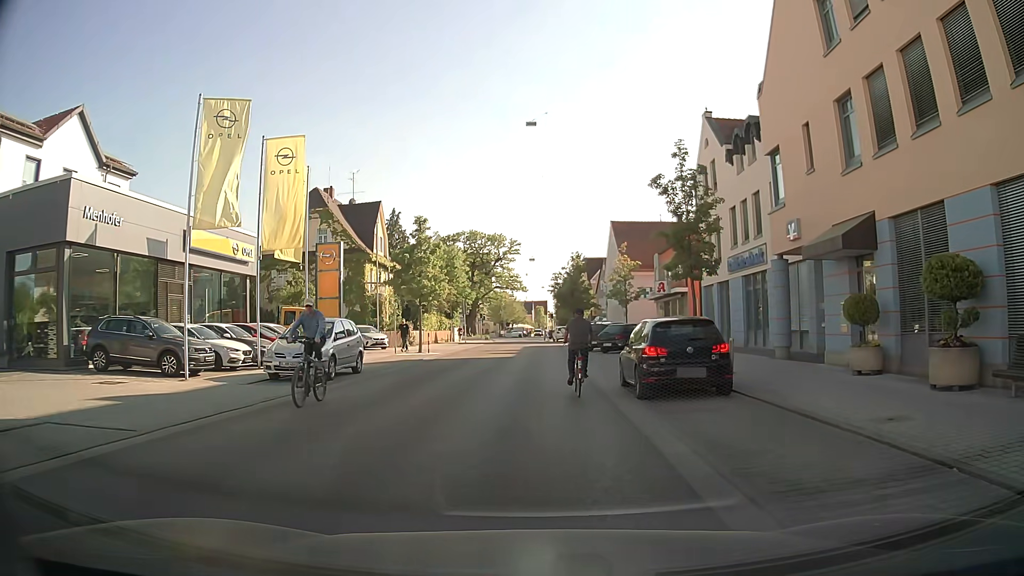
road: tertiary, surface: asphalt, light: Day
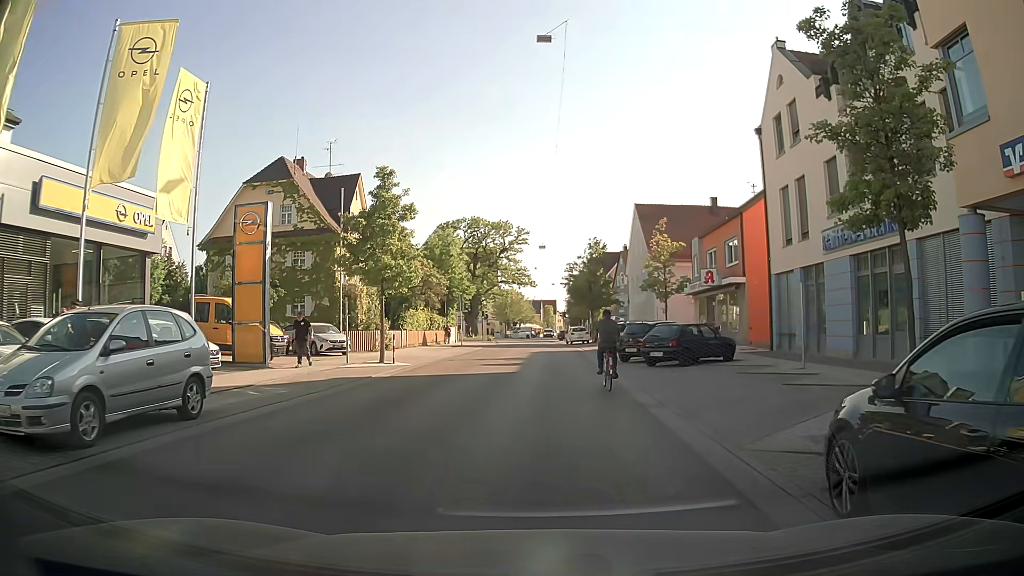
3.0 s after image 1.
(+0.2, +10.4) m; 0°
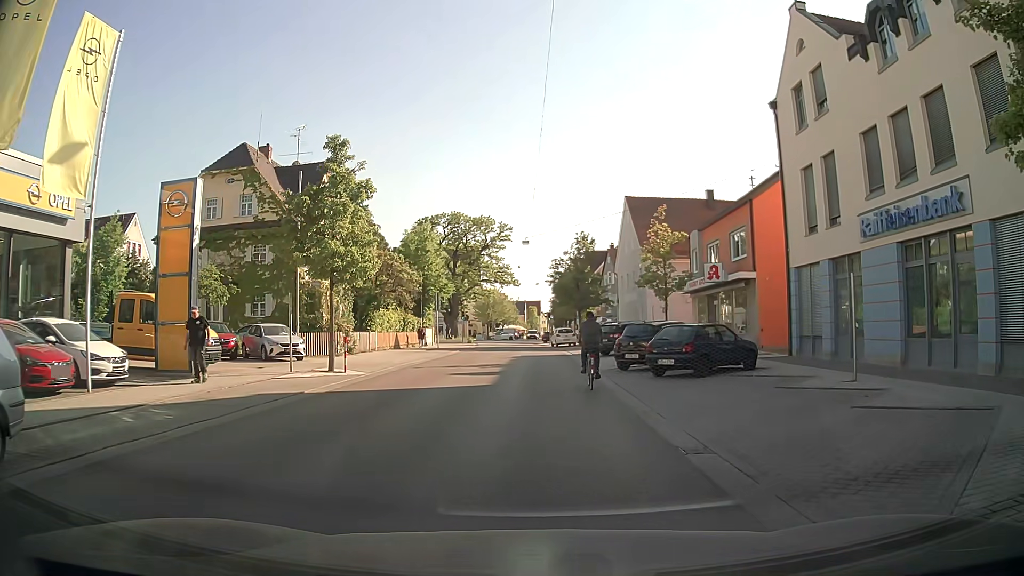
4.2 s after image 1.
(0.0, +4.1) m; +2°
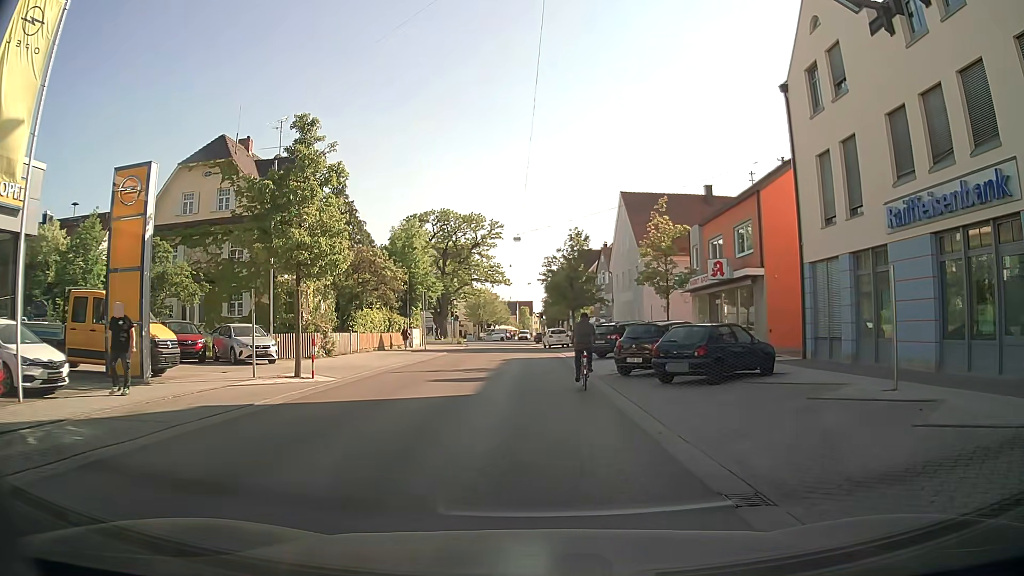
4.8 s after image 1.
(0.0, +2.2) m; +1°
